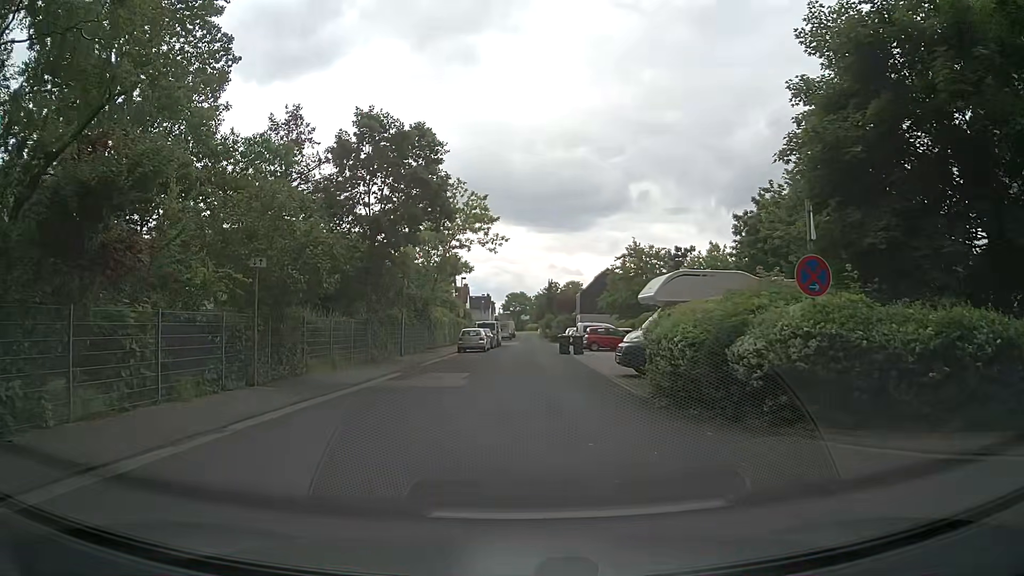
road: residential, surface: asphalt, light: Day
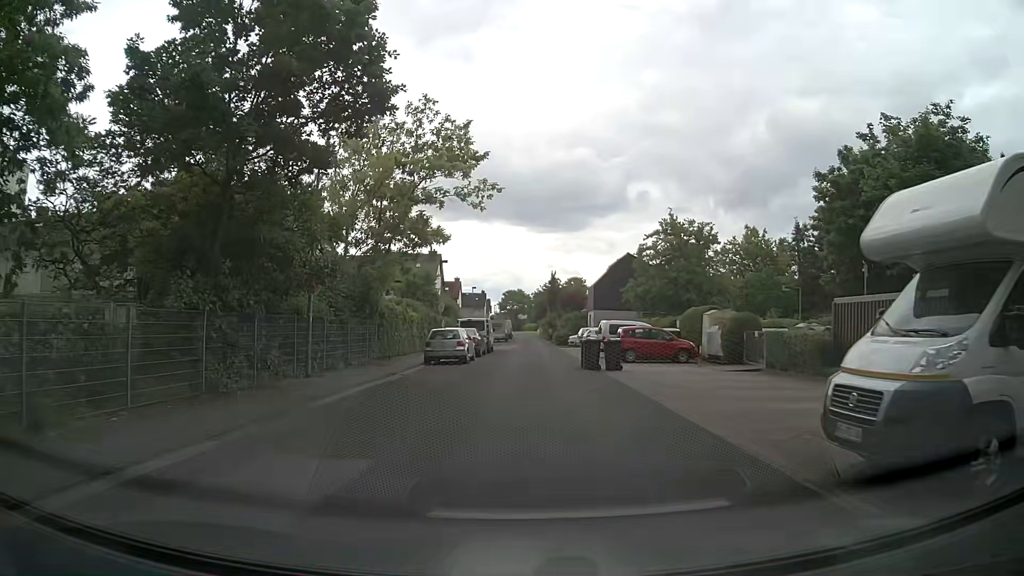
(-0.5, +14.4) m; -2°
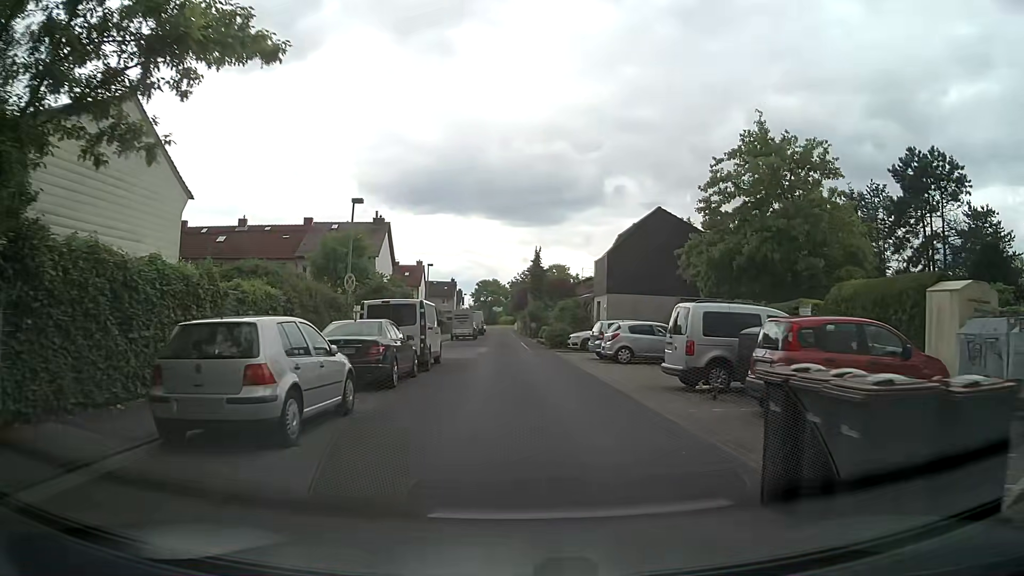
(+0.3, +19.6) m; +2°
(0, +10) (0, +20) (0, +30) (-1, +40) (-1, +50) (-1, +60) (-1, +70) (-2, +80) (-2, +90) (-2, +100) m
